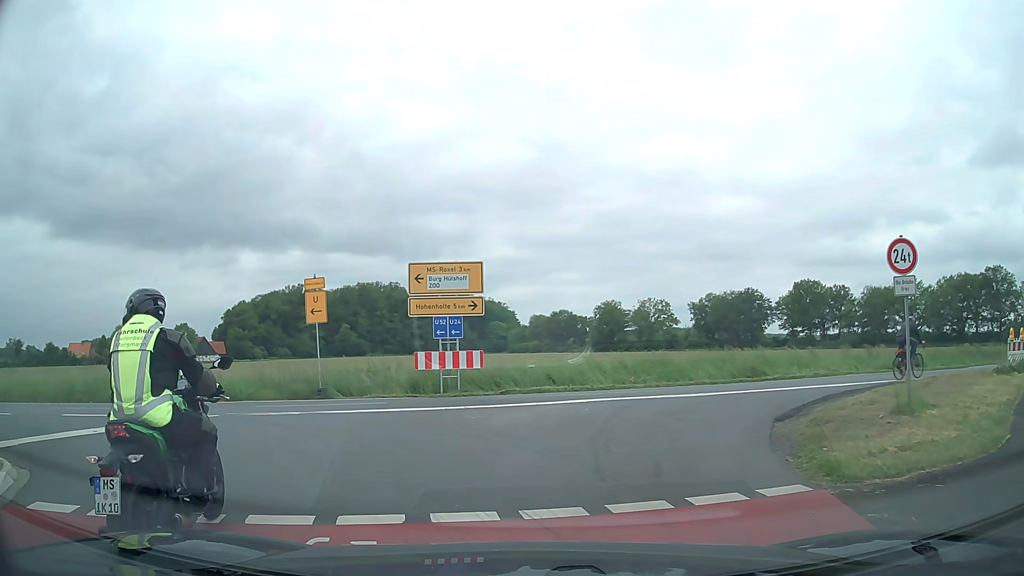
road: secondary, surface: asphalt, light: Day
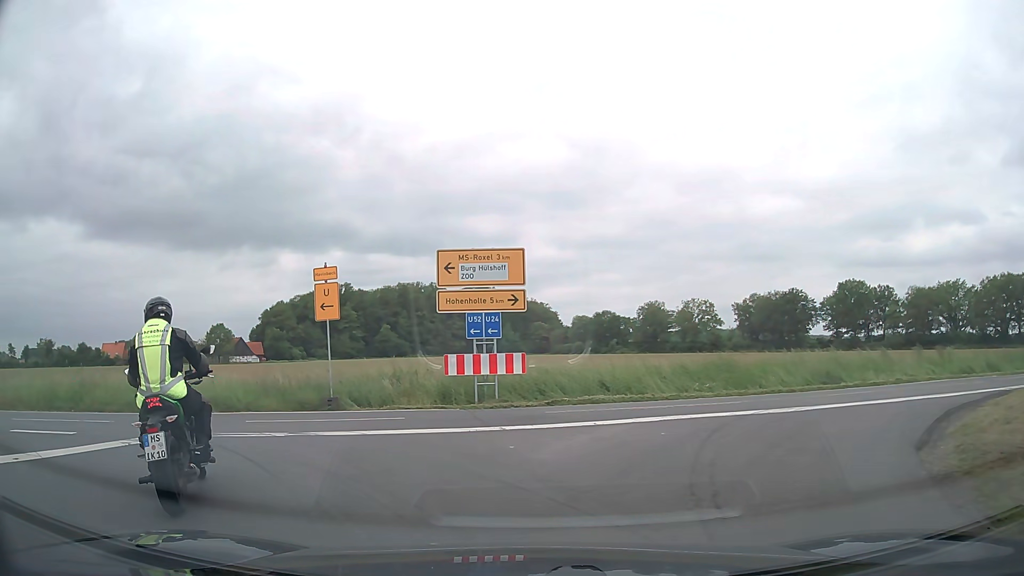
(-0.1, +3.1) m; -3°
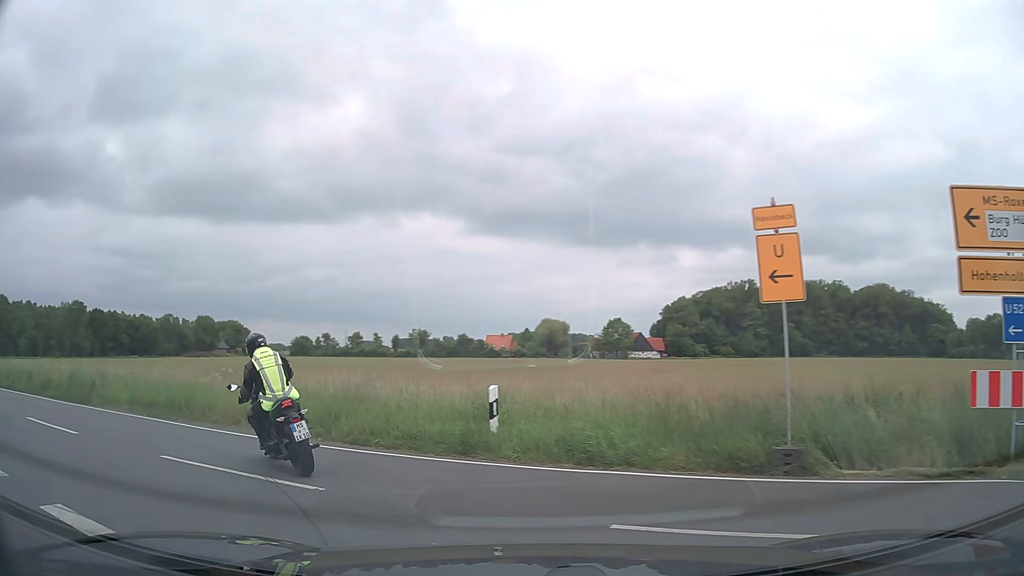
(-1.9, +7.5) m; -33°
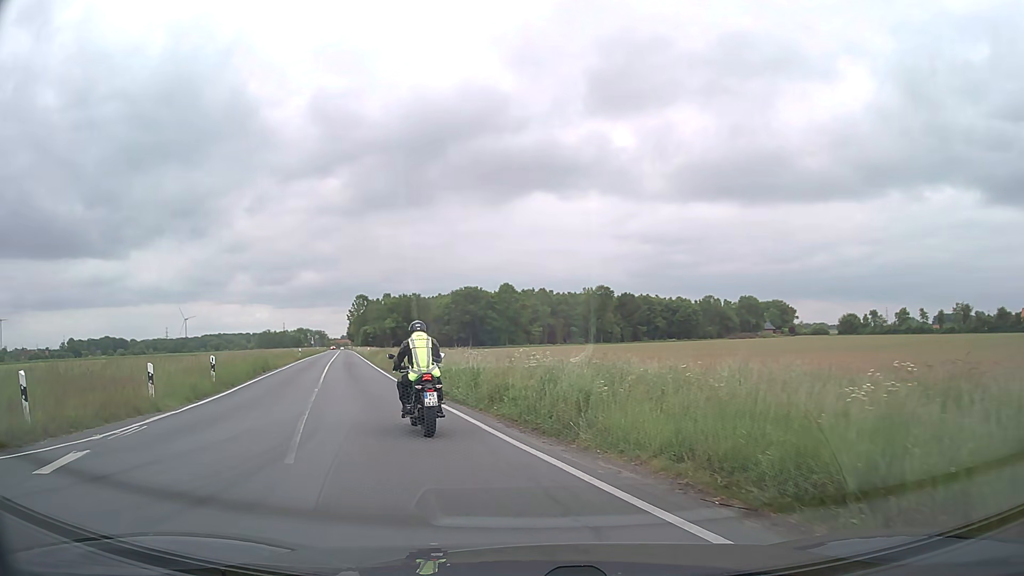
(-5.1, +9.8) m; -47°
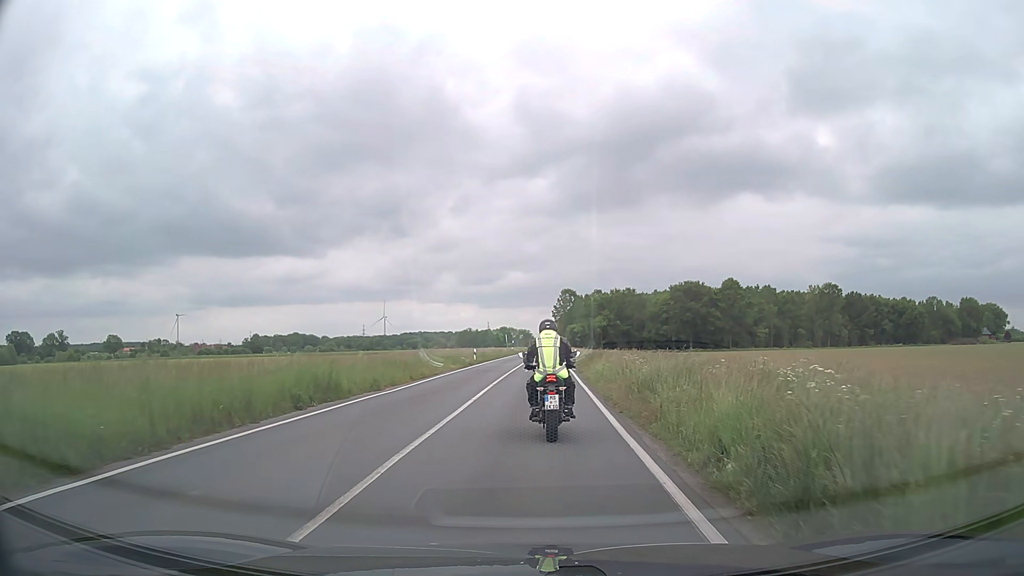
(-4.5, +21.6) m; -17°
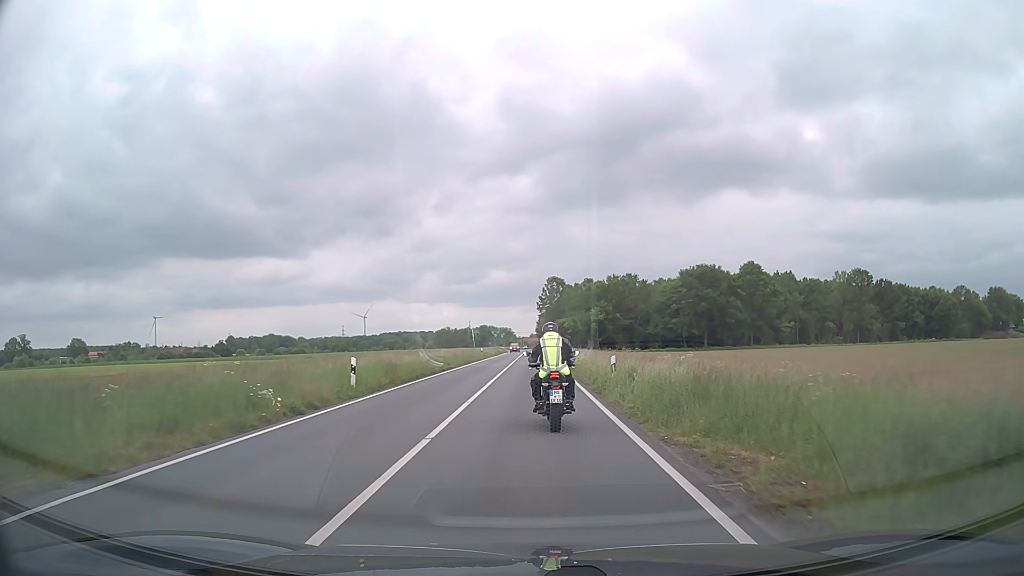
(+0.5, +31.1) m; +1°
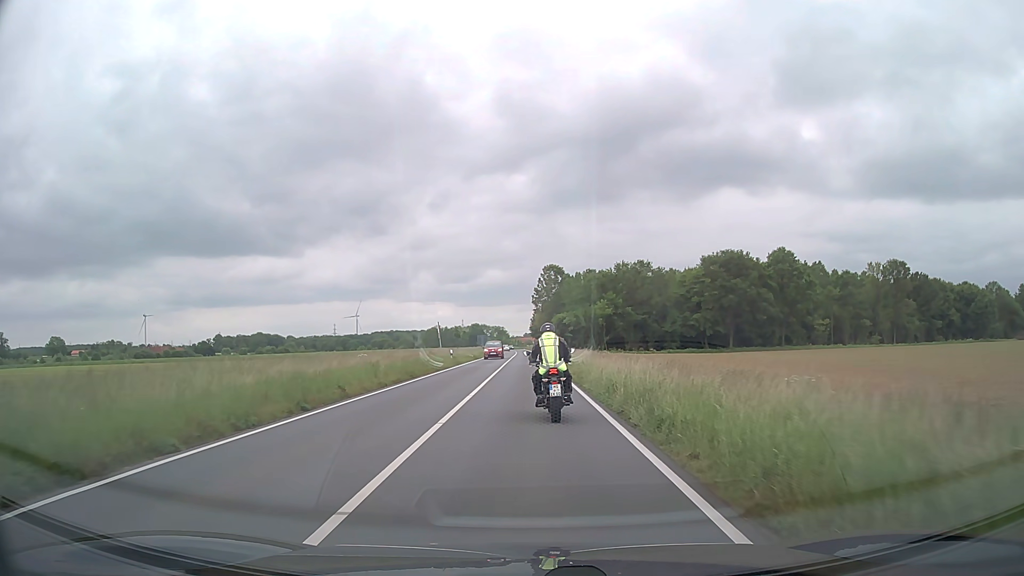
(+0.1, +22.5) m; +1°
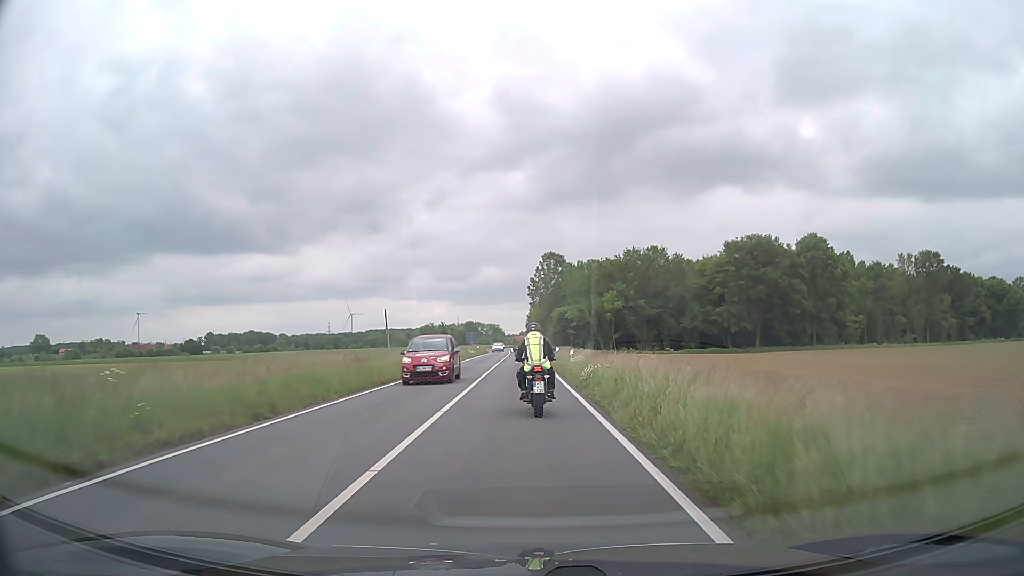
(+0.1, +16.5) m; 0°
(0, +10) (0, +20) (0, +30) (0, +40) (0, +50) (0, +60) (-1, +70) (-1, +80) (-1, +90) (-1, +100) m
